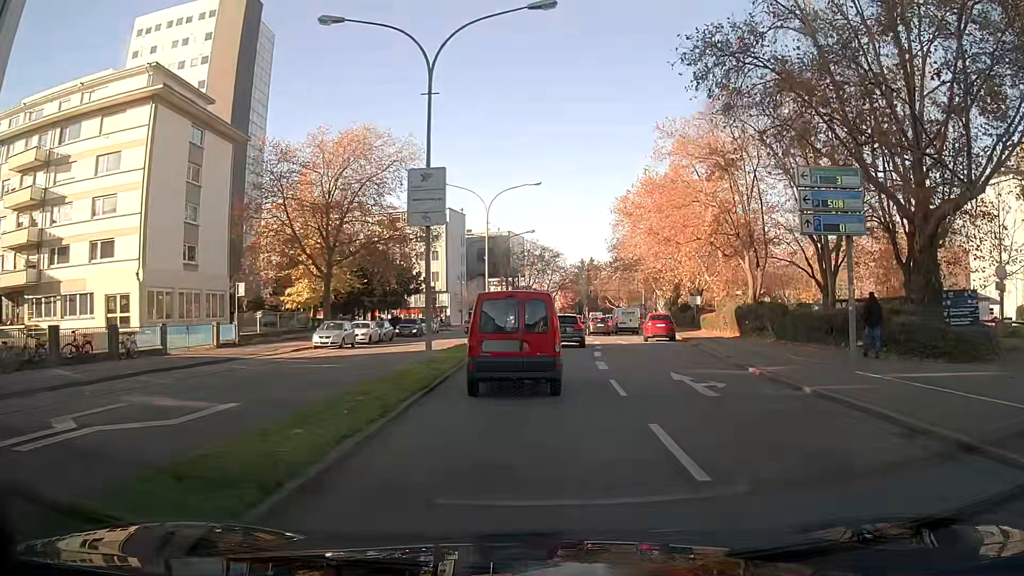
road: primary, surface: asphalt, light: Day
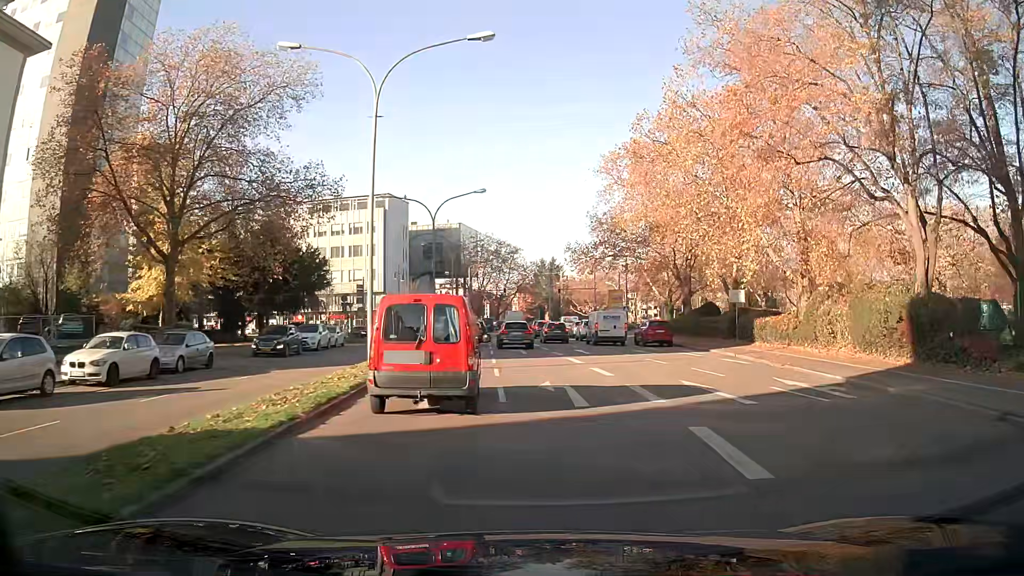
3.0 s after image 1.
(+0.5, +24.0) m; +4°
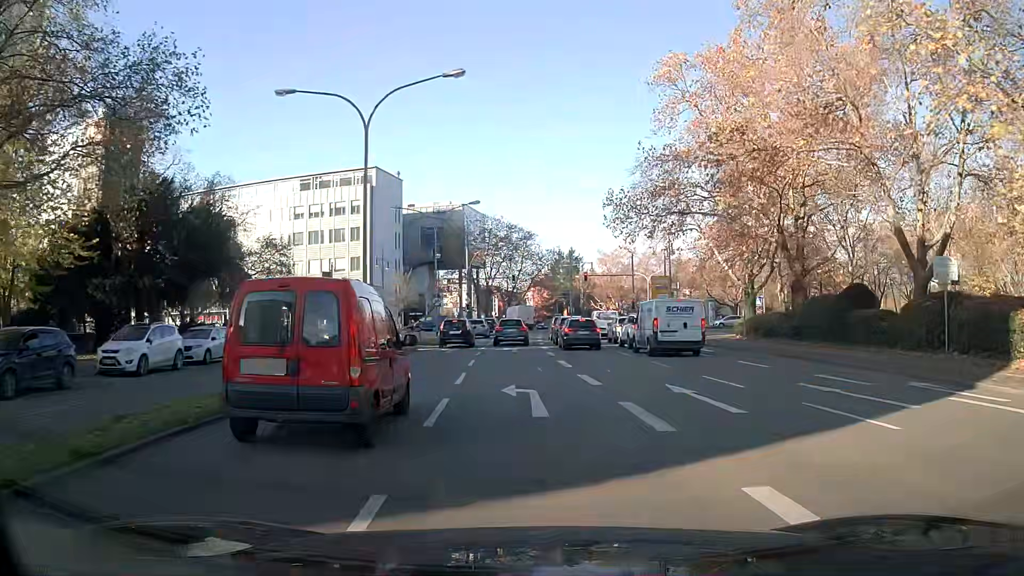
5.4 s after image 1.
(-0.2, +21.8) m; -1°
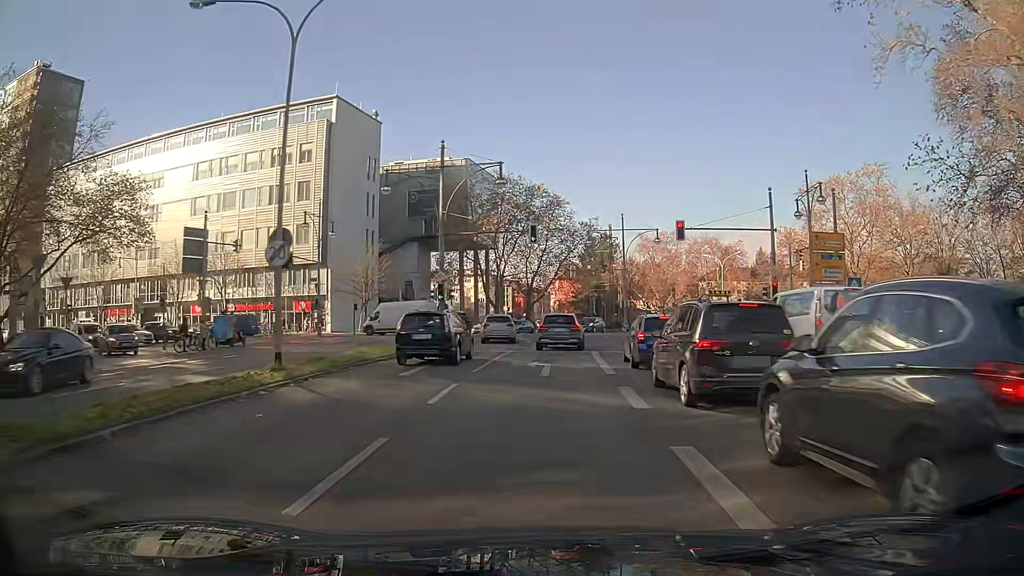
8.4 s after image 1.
(-0.7, +34.5) m; -1°
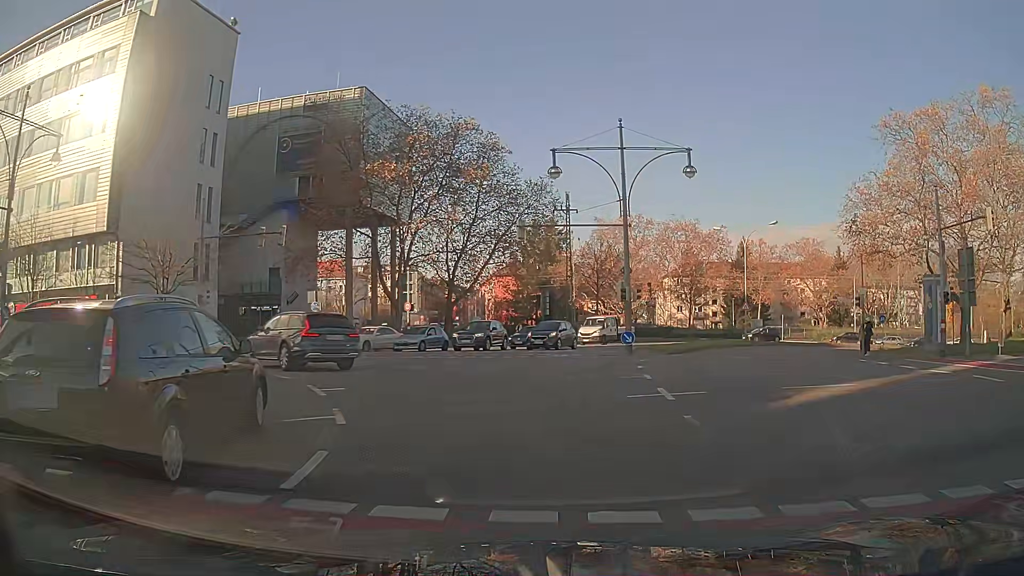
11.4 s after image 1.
(+1.1, +29.8) m; +4°
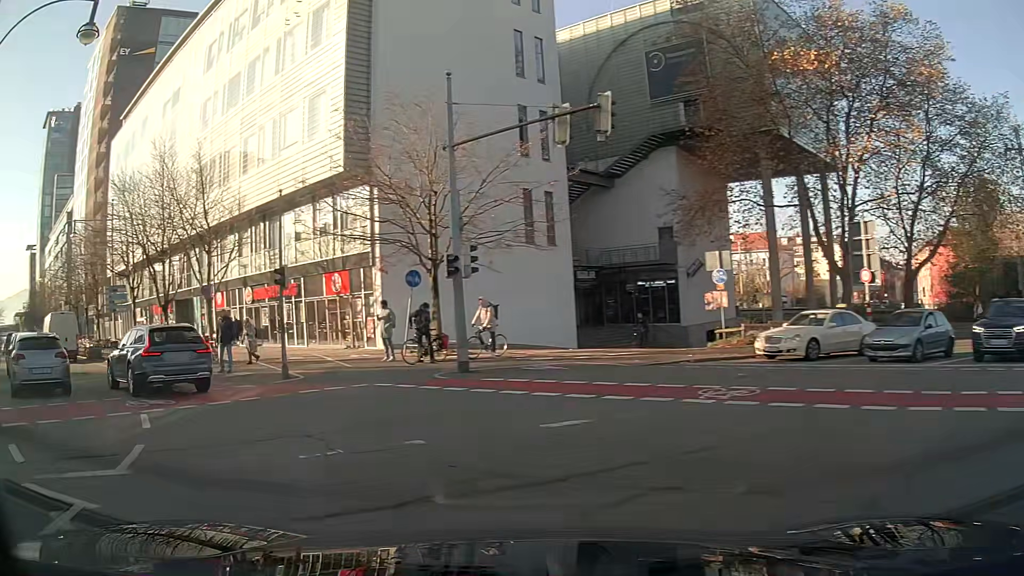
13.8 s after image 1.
(-5.1, +17.2) m; -42°
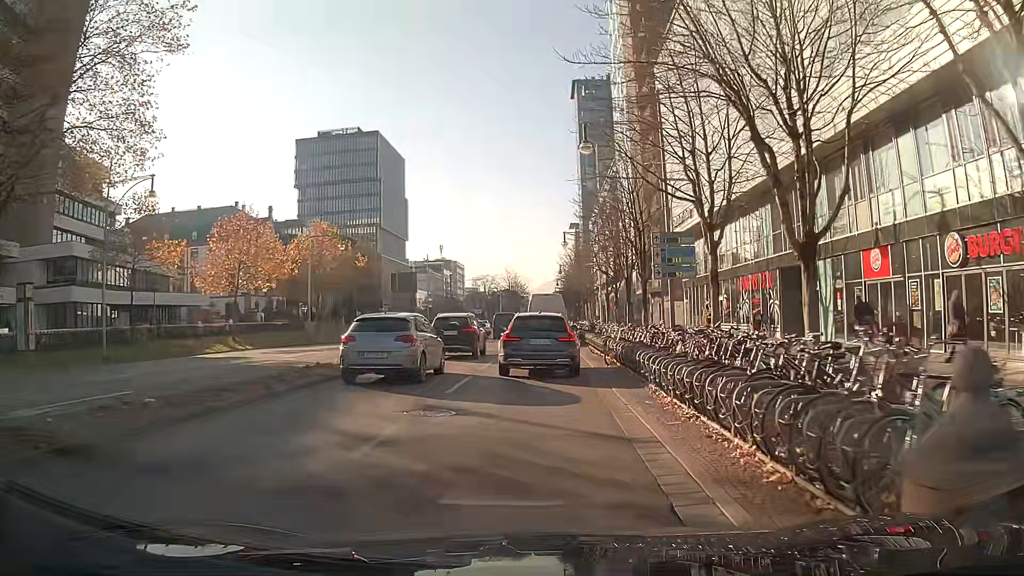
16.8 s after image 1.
(-9.7, +18.4) m; -41°
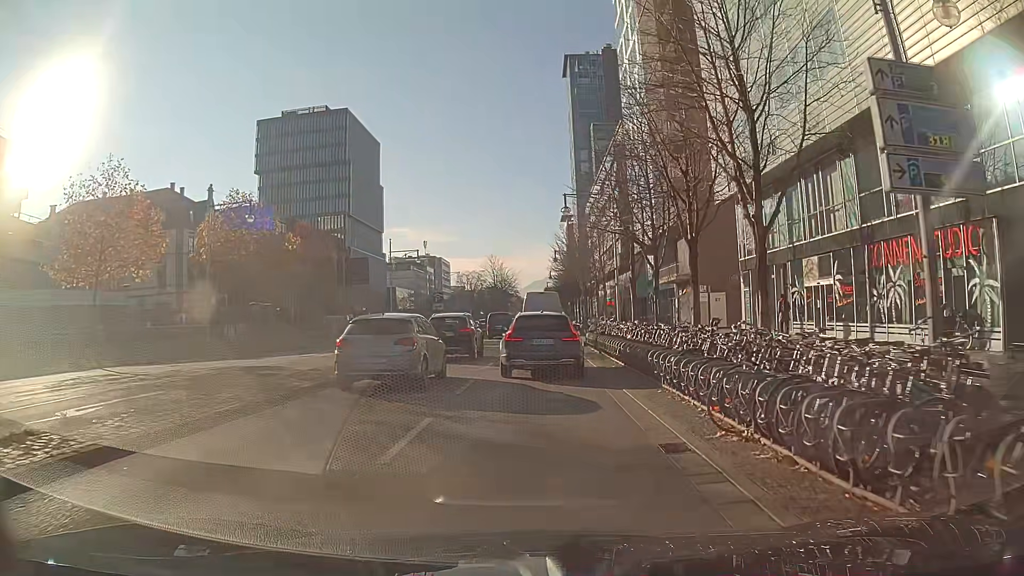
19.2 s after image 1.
(0.0, +18.2) m; -1°
(0, +10) (0, +20) (+1, +30) (+1, +40) (+1, +50) (0, +60) (0, +70) (0, +80) (0, +90) (+1, +100) m
